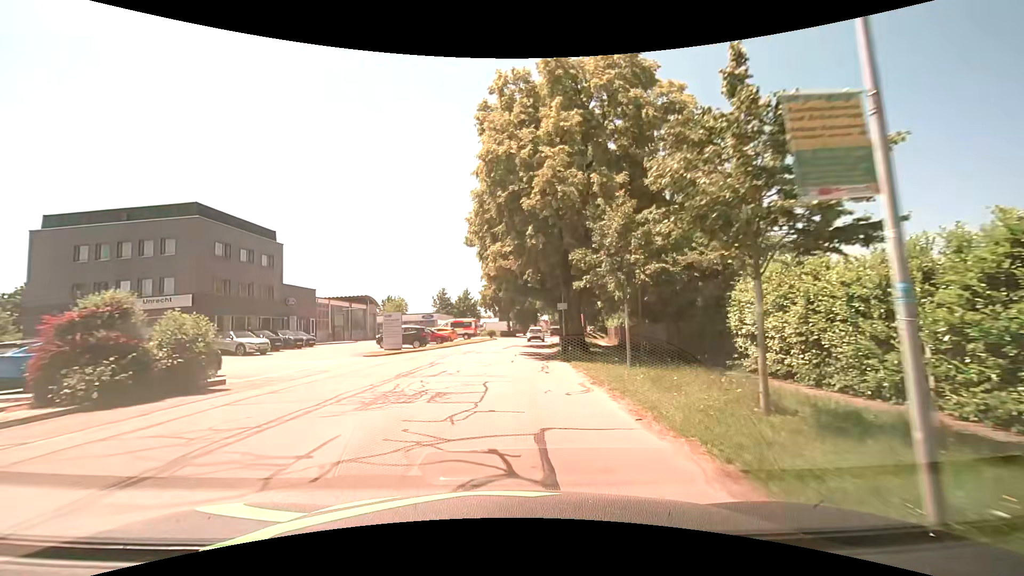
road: unclassified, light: Day
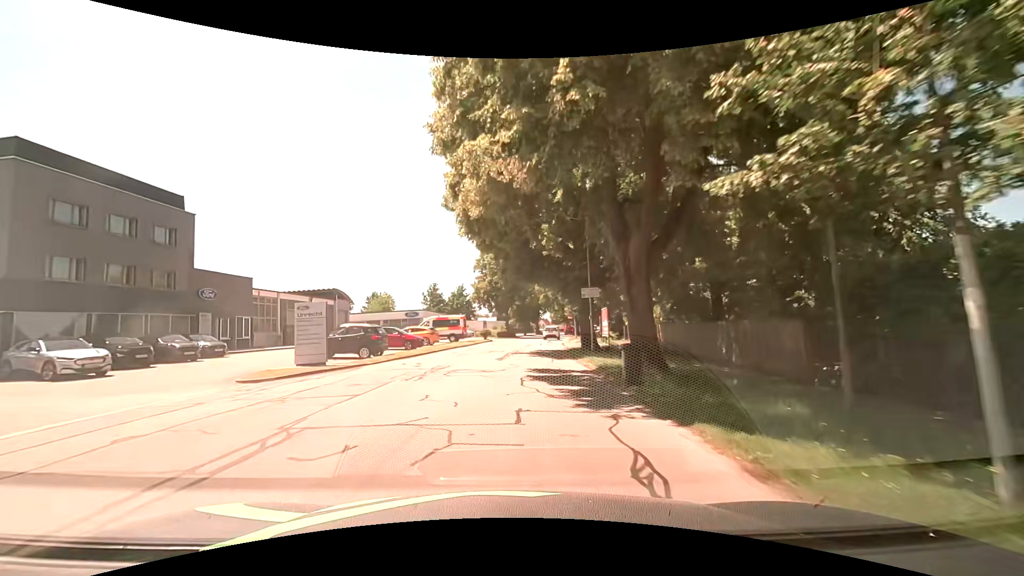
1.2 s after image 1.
(+0.1, +13.1) m; 0°
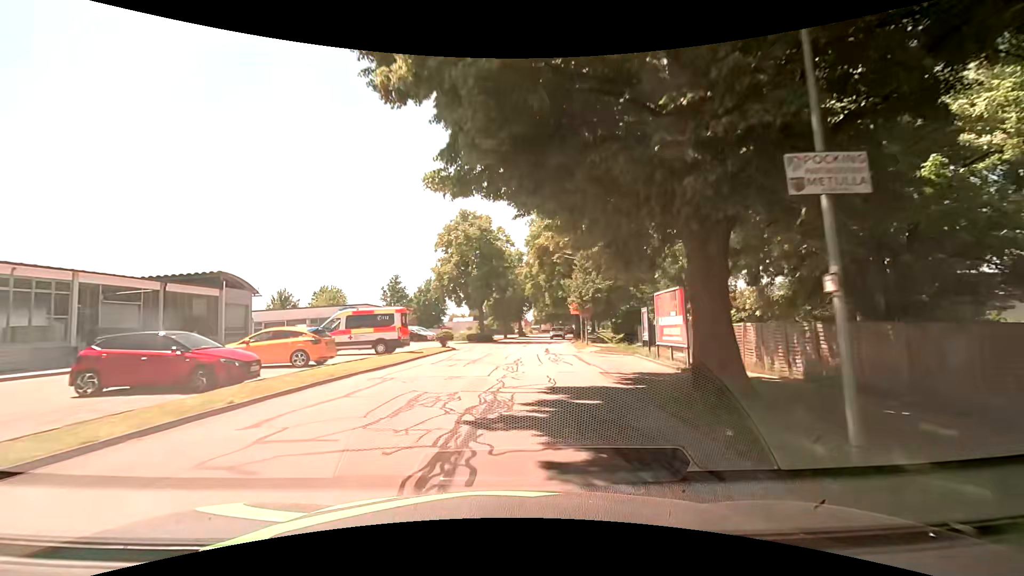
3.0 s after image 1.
(+0.4, +19.7) m; +3°
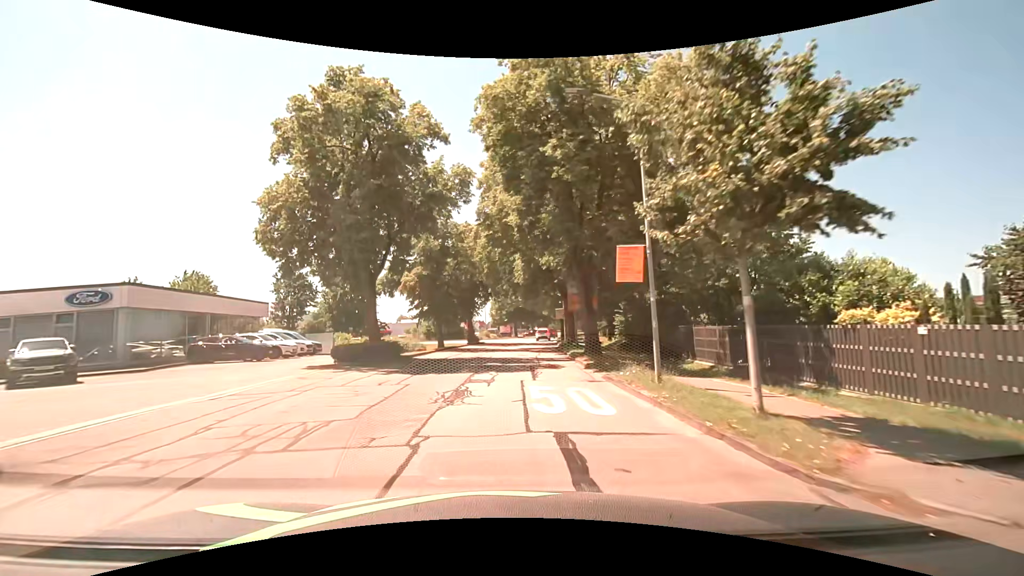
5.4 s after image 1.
(+0.8, +28.1) m; +4°
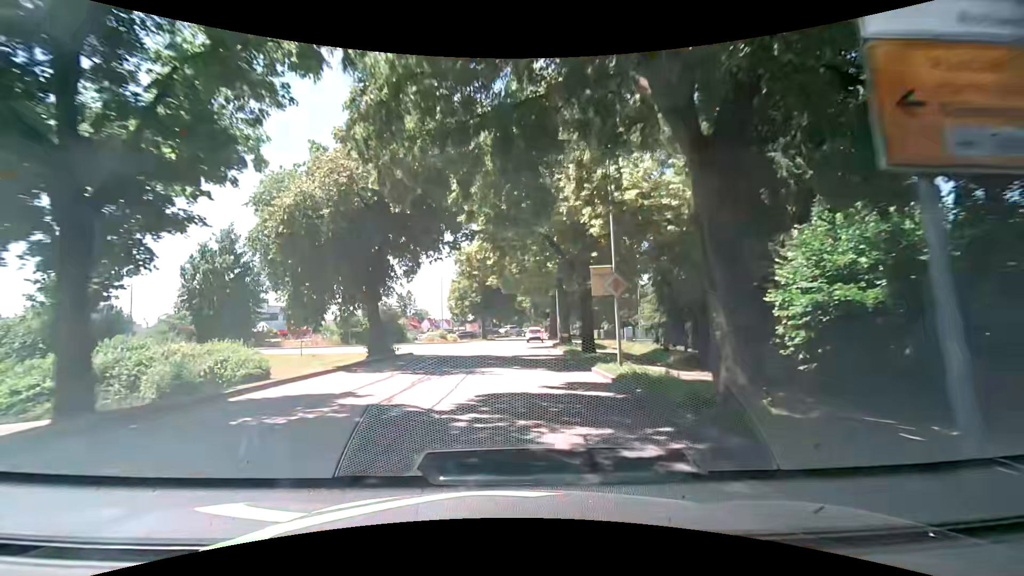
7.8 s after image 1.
(+1.0, +29.4) m; +3°
